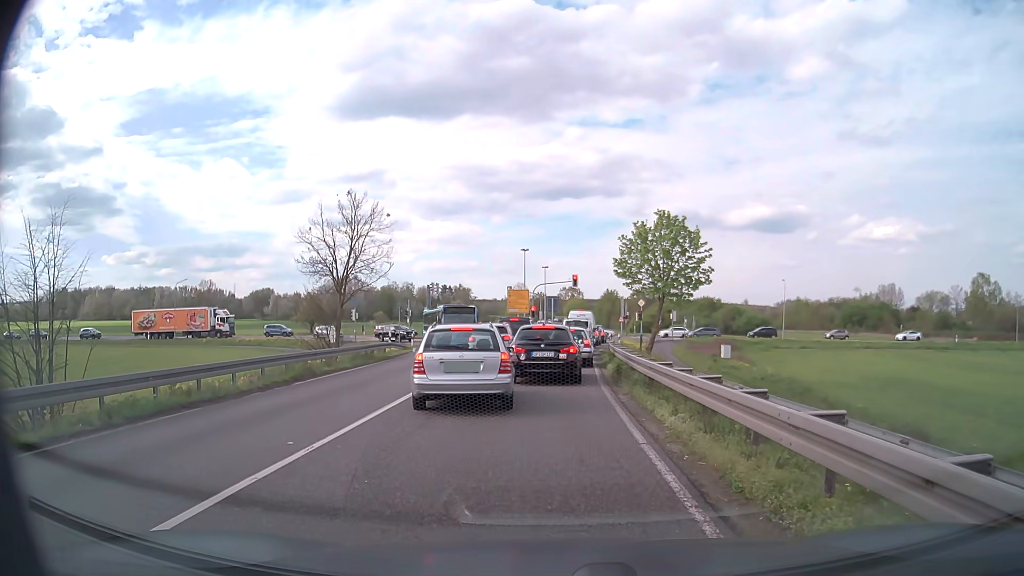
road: primary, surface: asphalt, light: Day
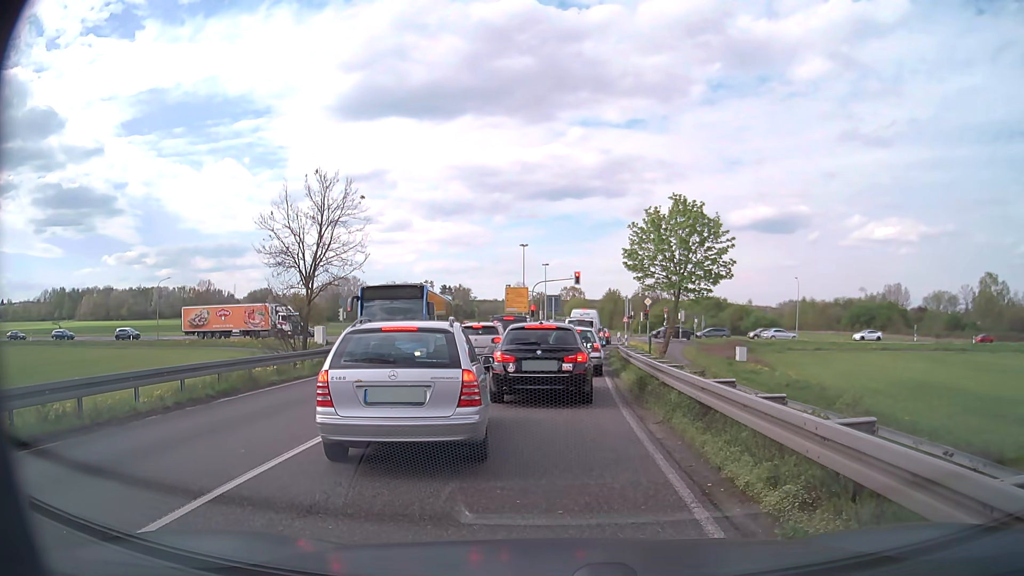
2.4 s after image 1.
(0.0, +4.3) m; 0°
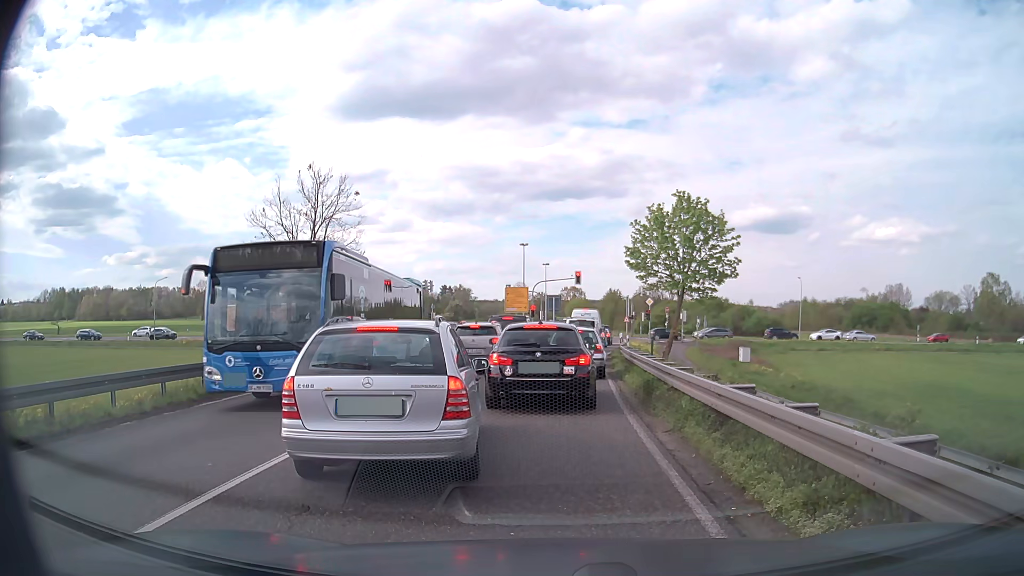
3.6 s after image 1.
(0.0, +0.8) m; 0°
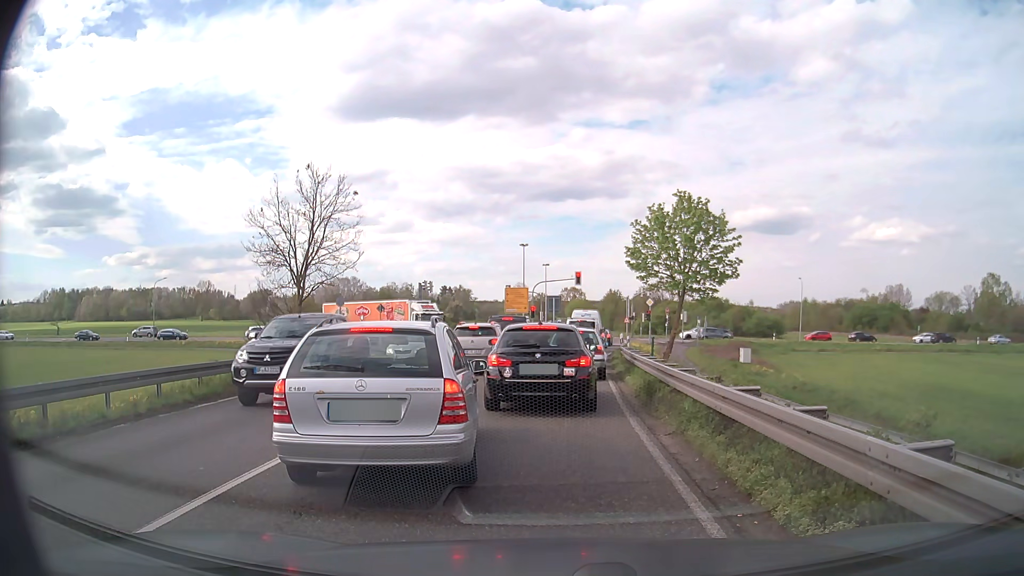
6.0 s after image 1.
(0.0, +0.3) m; 0°
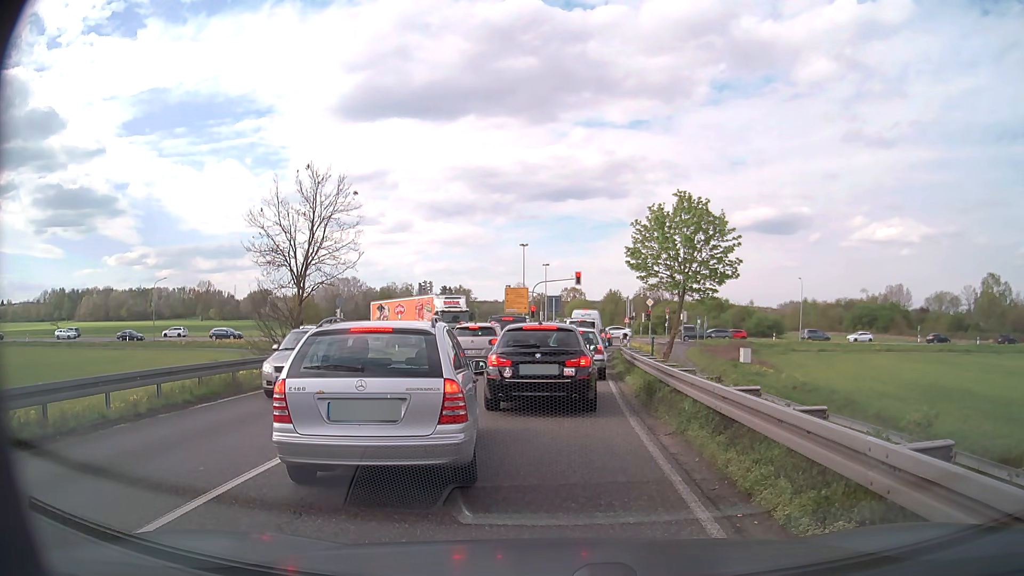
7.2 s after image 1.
(0.0, 0.0) m; 0°
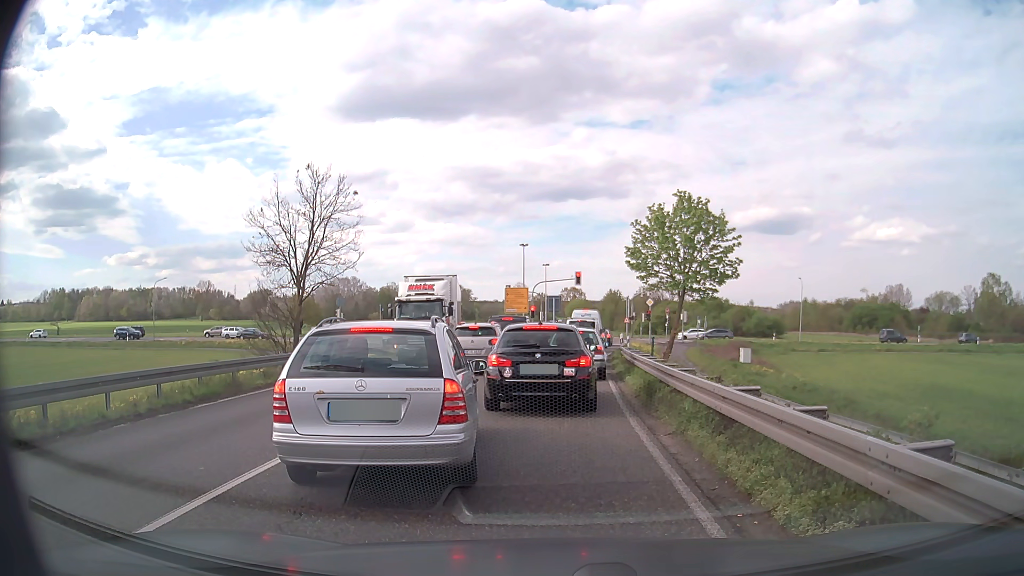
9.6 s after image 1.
(0.0, 0.0) m; 0°
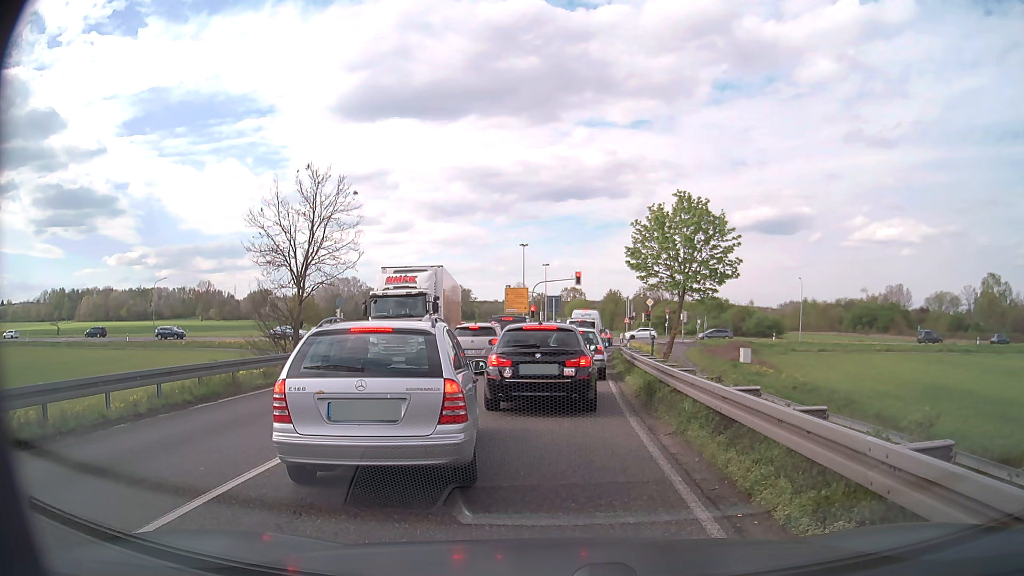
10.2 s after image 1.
(0.0, 0.0) m; 0°
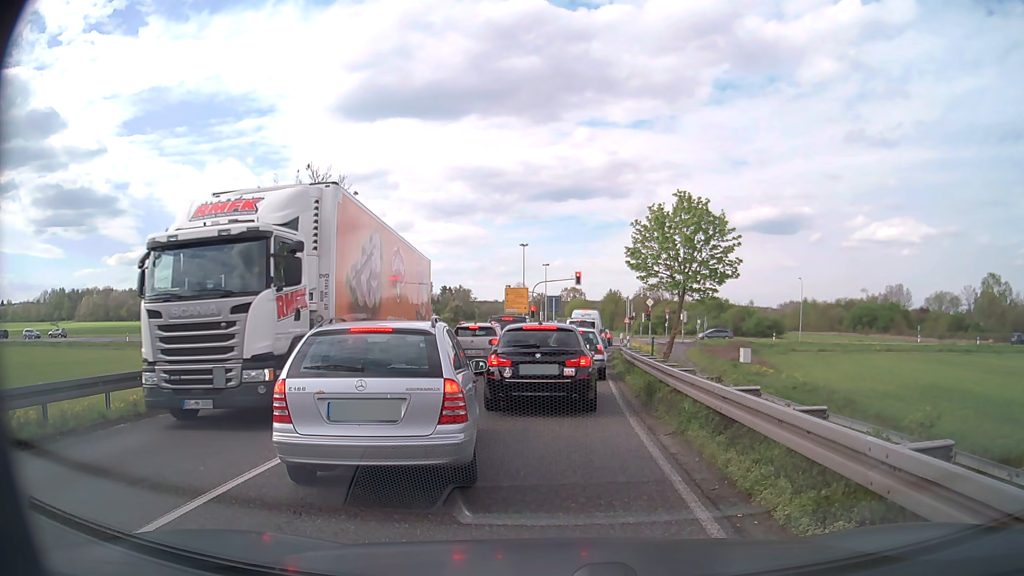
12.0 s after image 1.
(0.0, 0.0) m; 0°
(0, +10) (0, +20) (+1, +30) (+2, +40) (+3, +50) (+4, +60) (+5, +70) (+5, +80) (+5, +90) (+5, +100) m
